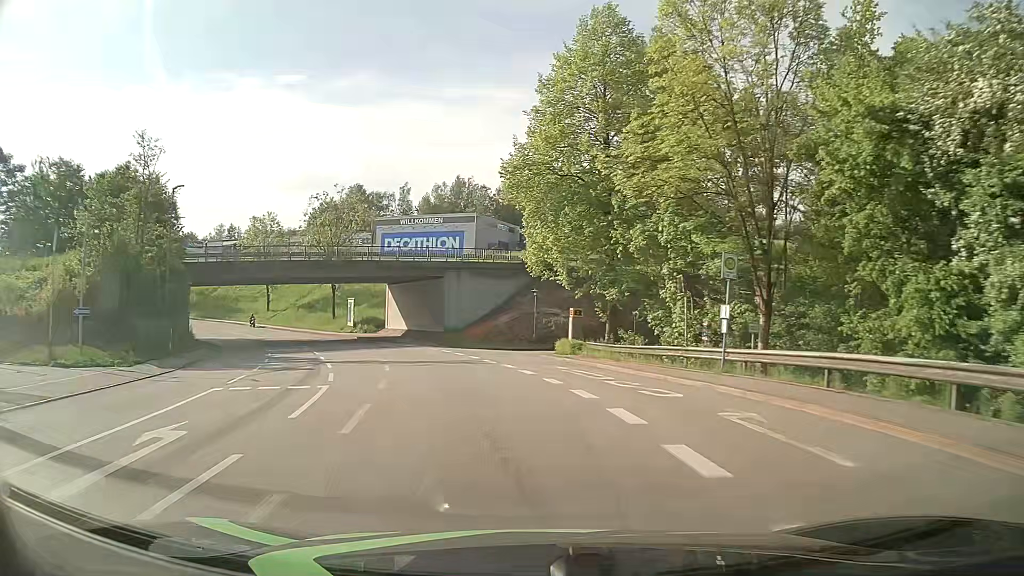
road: tertiary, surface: asphalt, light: Day
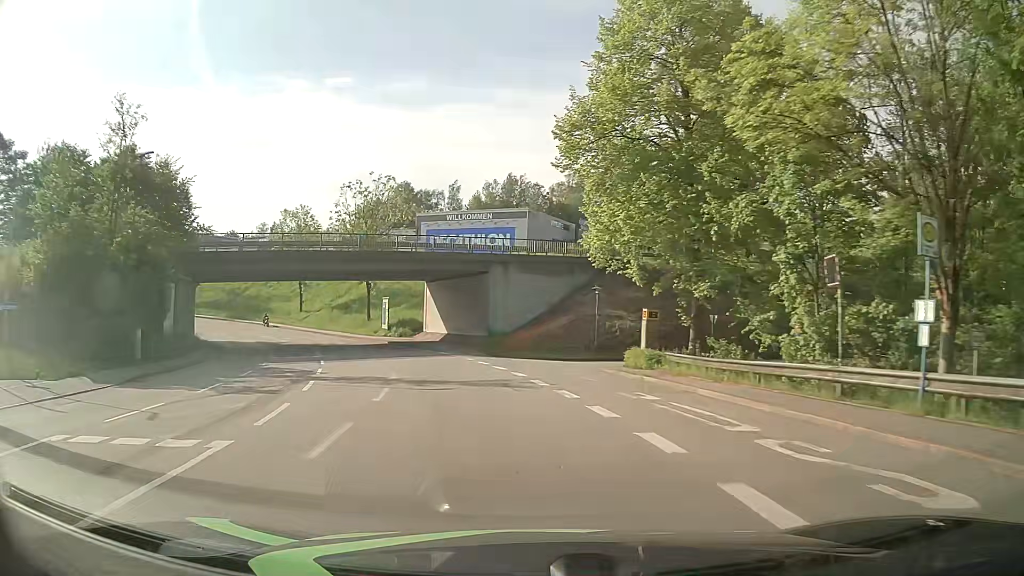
(-0.3, +7.6) m; -4°
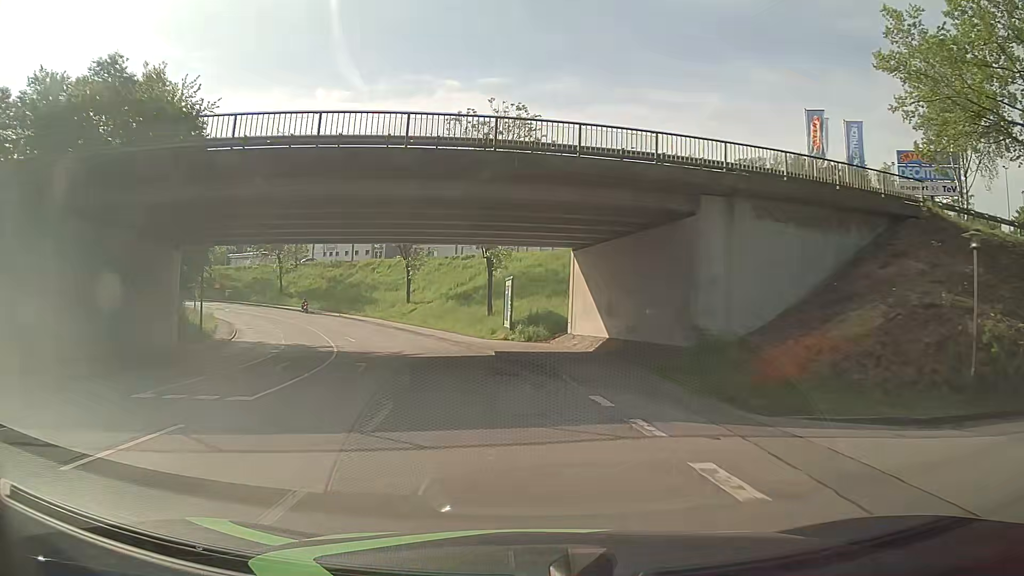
(-2.7, +22.7) m; -14°
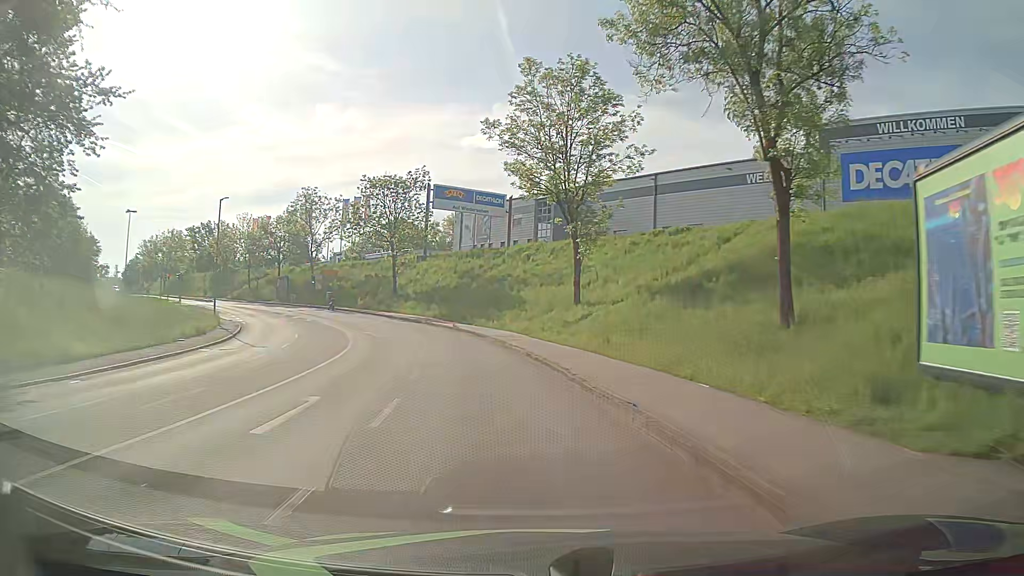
(-3.9, +30.3) m; -13°
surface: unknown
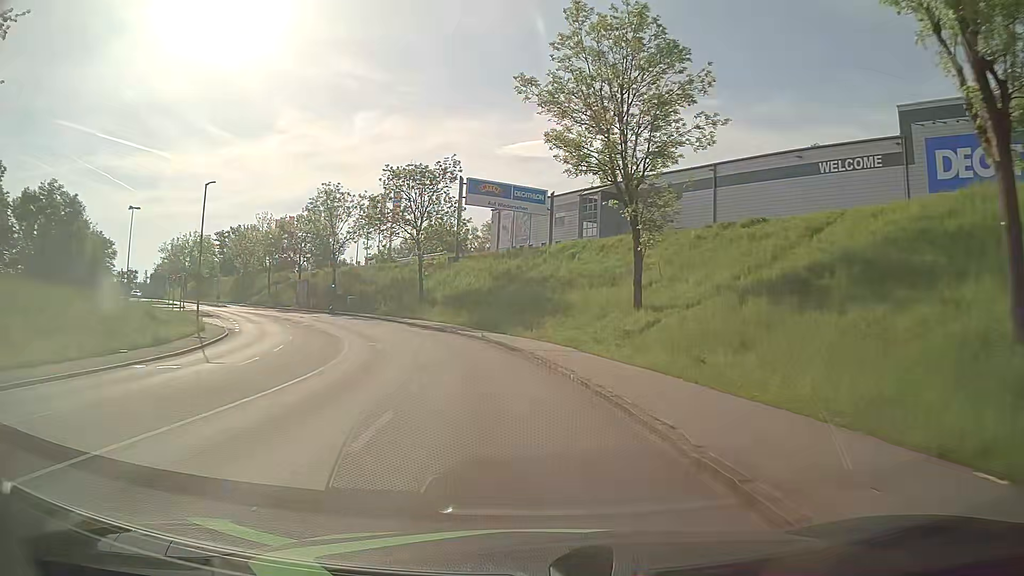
(-0.3, +7.7) m; -4°
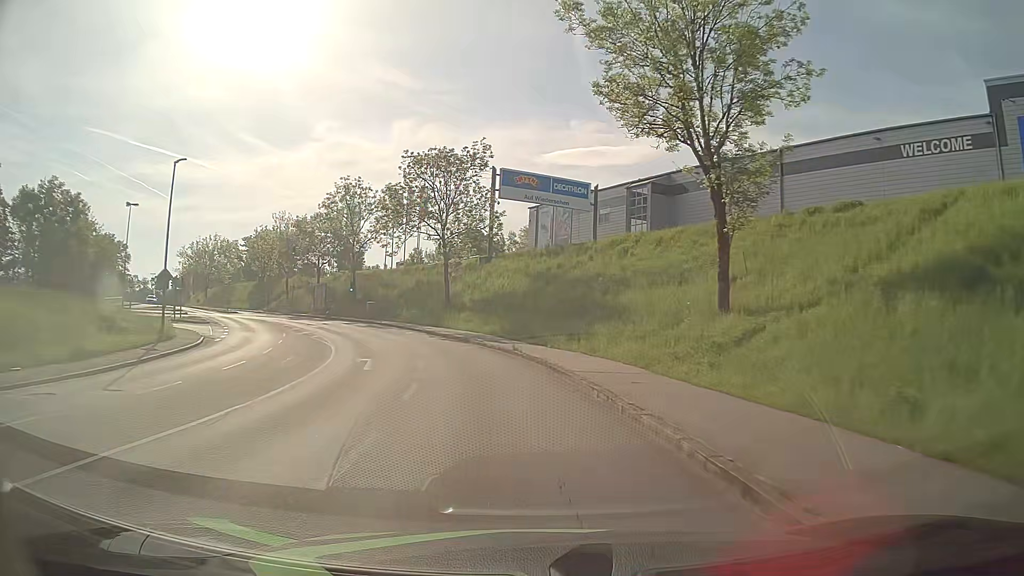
(-0.4, +7.6) m; -4°
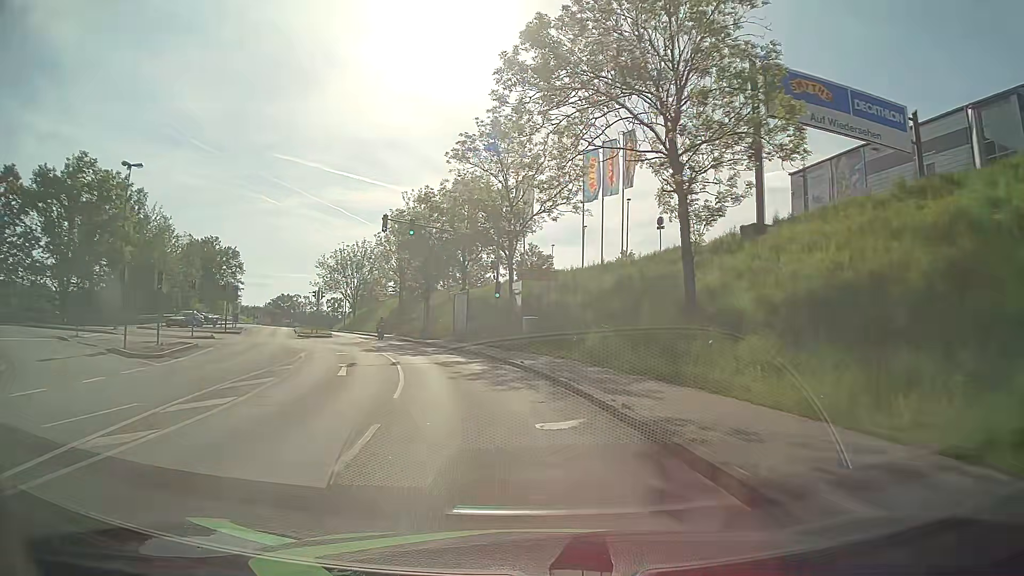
(-4.6, +29.4) m; -19°
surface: asphalt
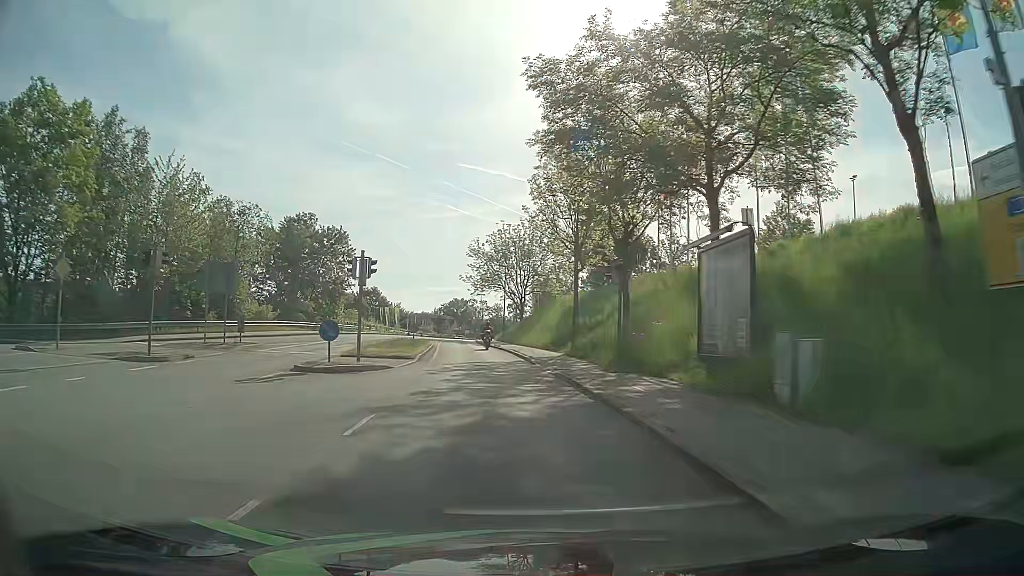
(-4.3, +29.2) m; -16°
(0, +10) (-1, +20) (-2, +30) (-4, +40) (-5, +50) (-6, +60) (-7, +70) (-8, +80) (-9, +89) (-10, +99) m
